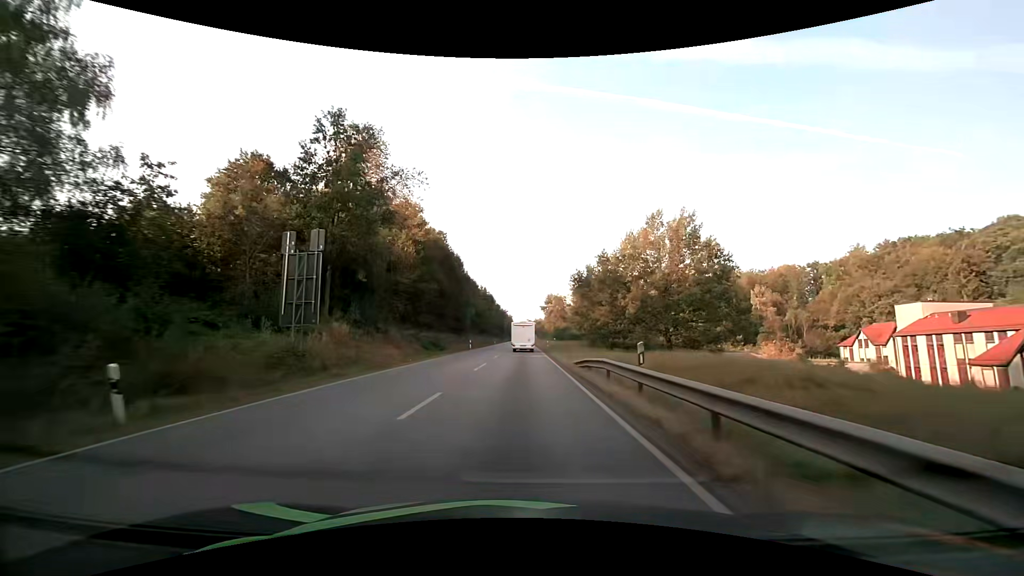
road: primary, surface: asphalt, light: Day
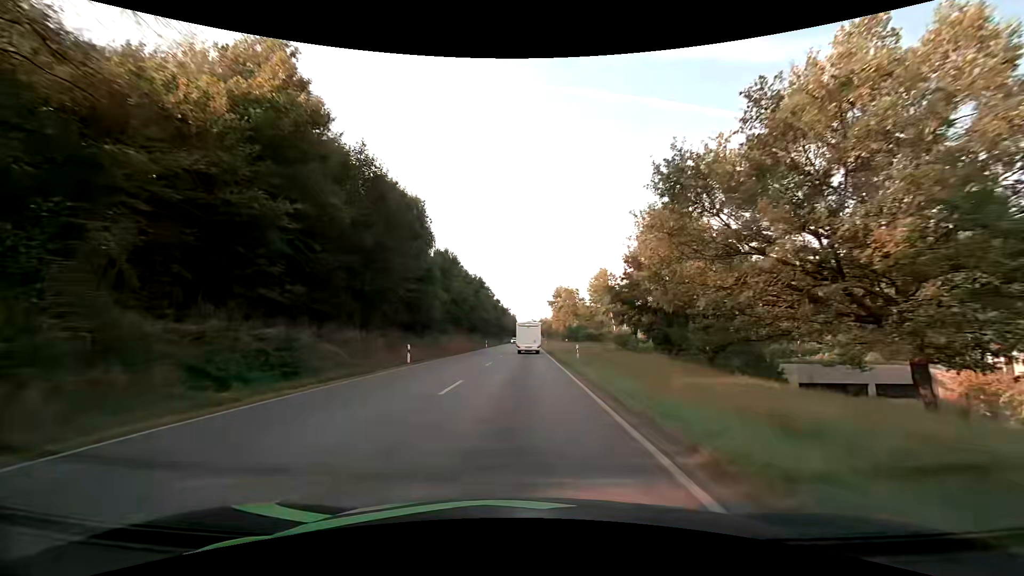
(-0.2, +31.8) m; -1°
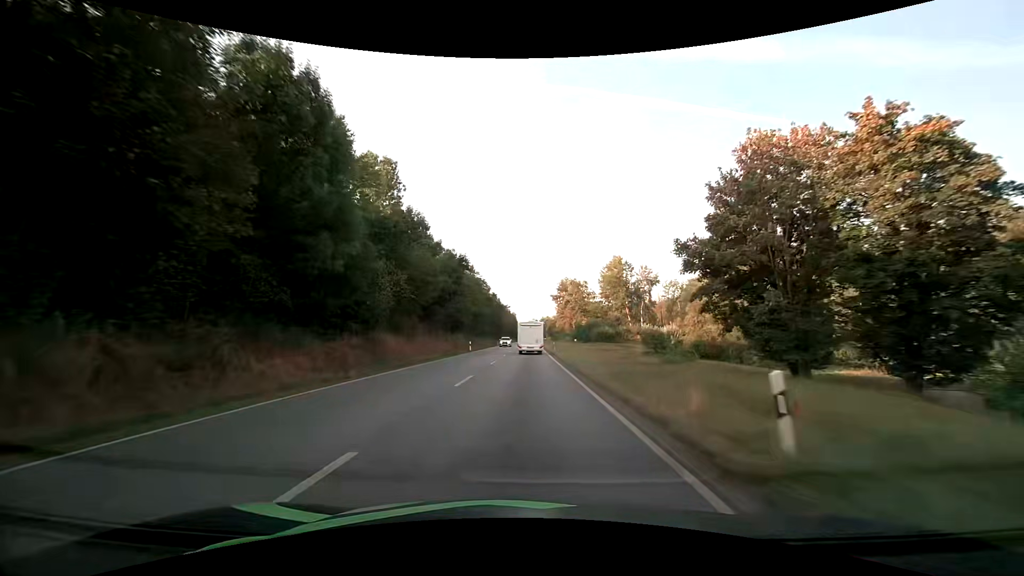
(0.0, +21.6) m; 0°
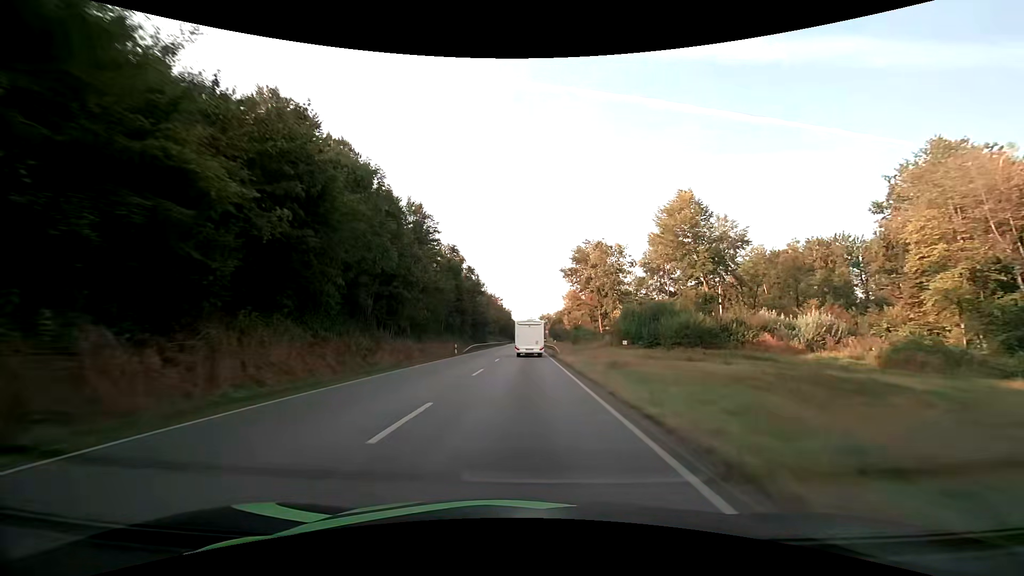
(0.0, +55.1) m; 0°
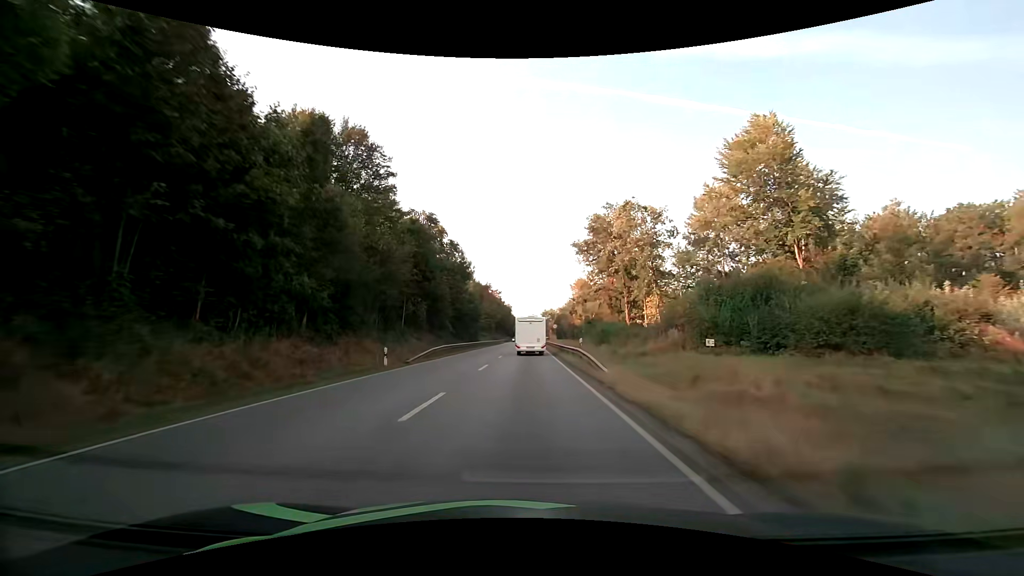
(-0.1, +22.2) m; 0°
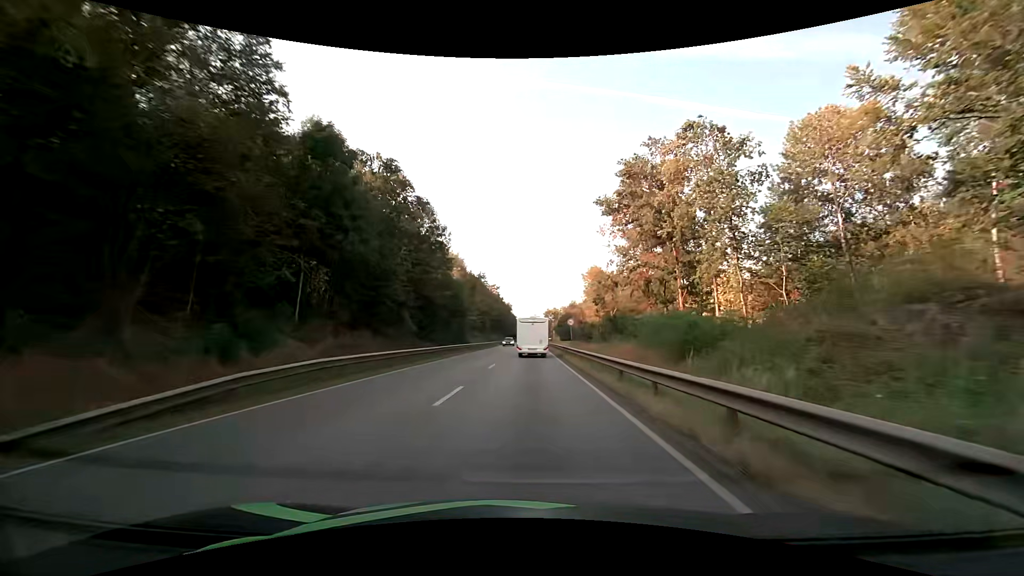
(0.0, +21.9) m; 0°
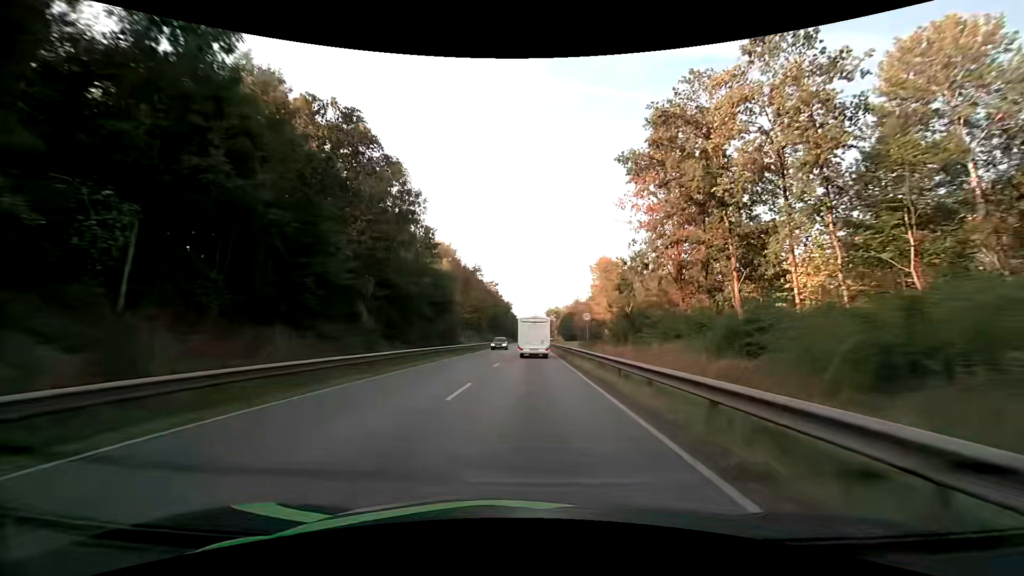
(0.0, +11.0) m; 0°
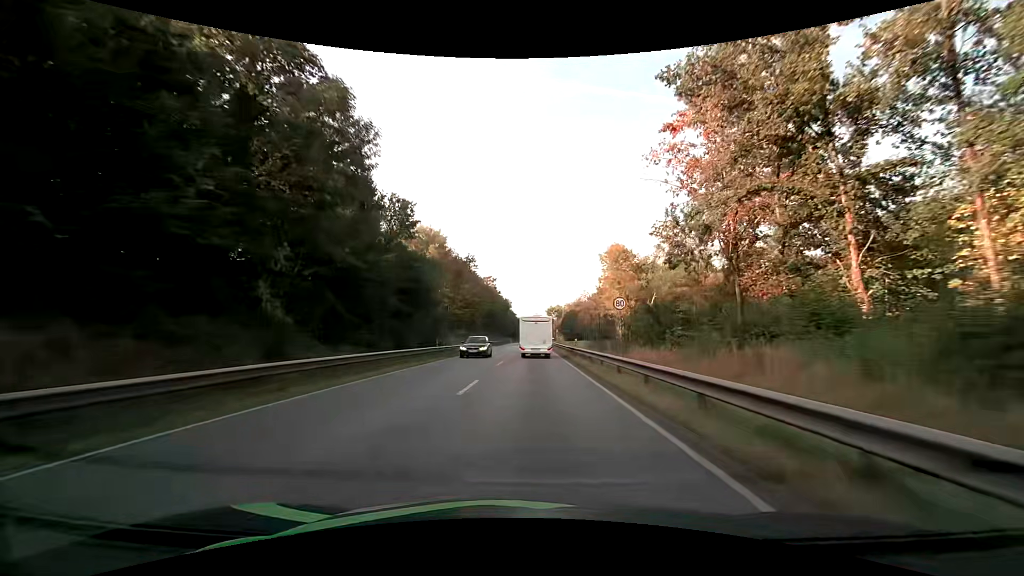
(0.0, +11.0) m; 0°
(0, +10) (0, +20) (0, +30) (0, +40) (0, +50) (0, +60) (0, +70) (0, +80) (0, +90) (0, +100) m
